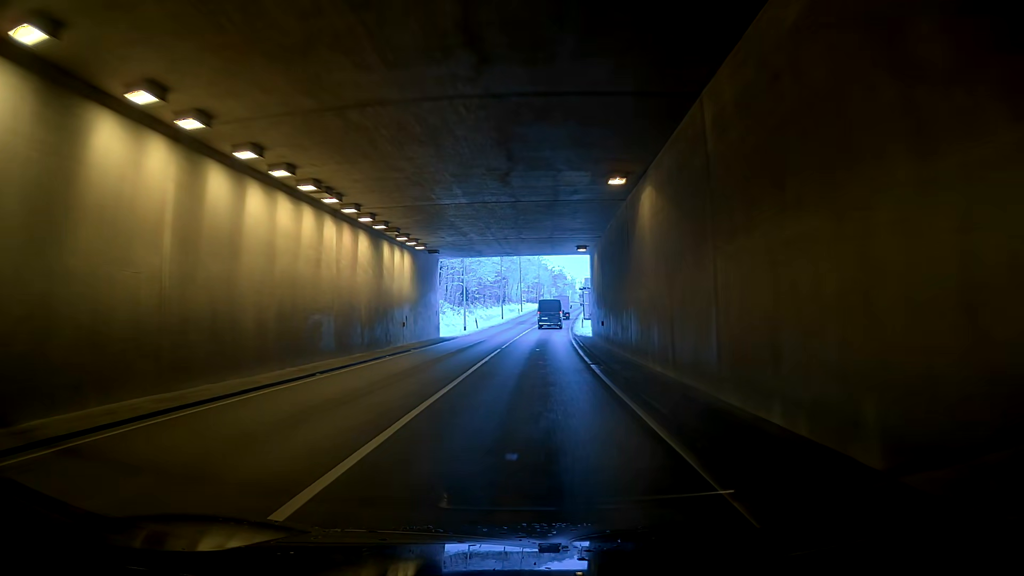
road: secondary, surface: asphalt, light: Day
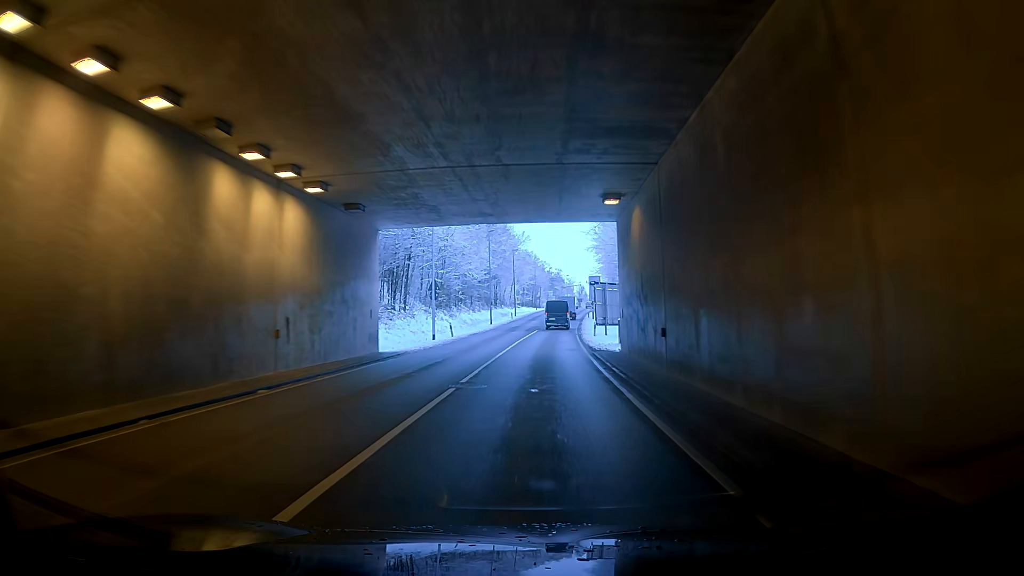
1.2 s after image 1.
(+0.3, +15.2) m; +1°
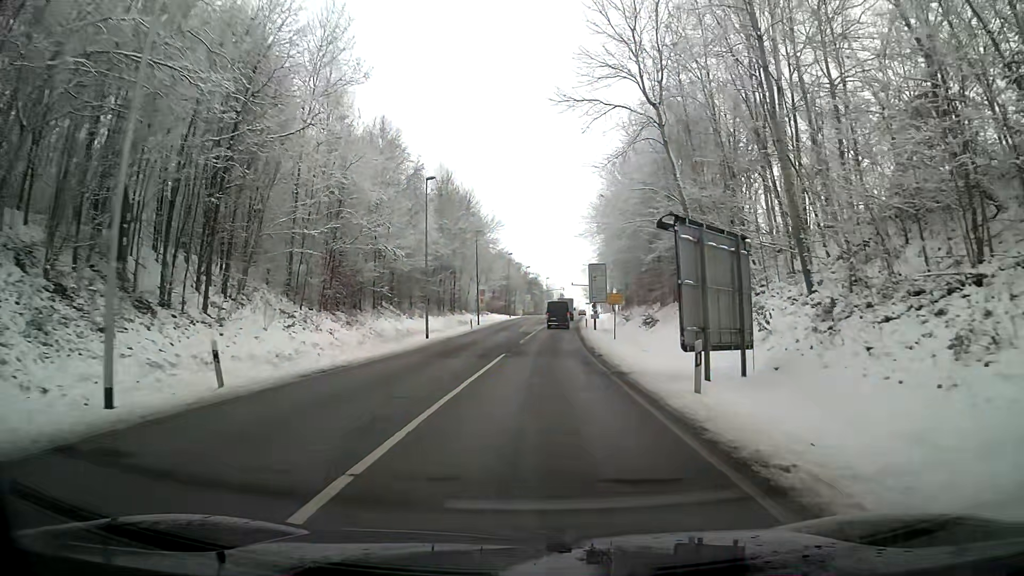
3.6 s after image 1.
(+1.3, +30.6) m; +8°
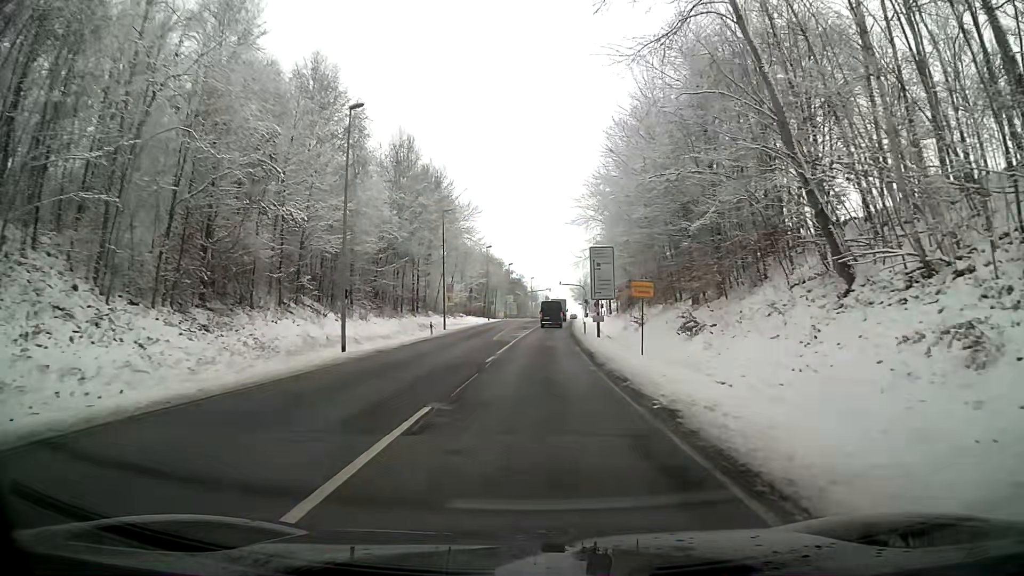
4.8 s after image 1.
(+0.4, +15.5) m; +2°
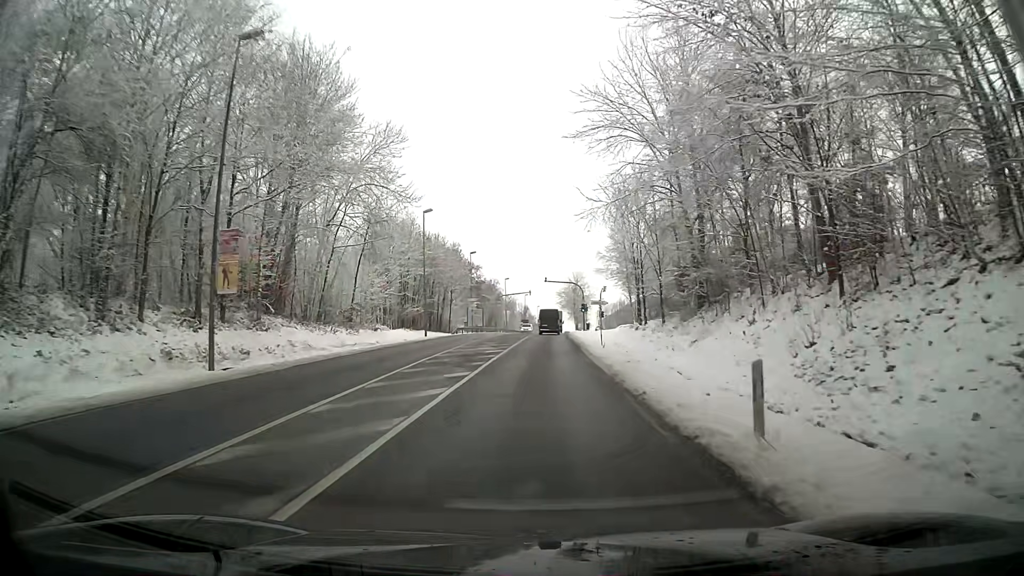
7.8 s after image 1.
(+0.9, +38.8) m; +3°
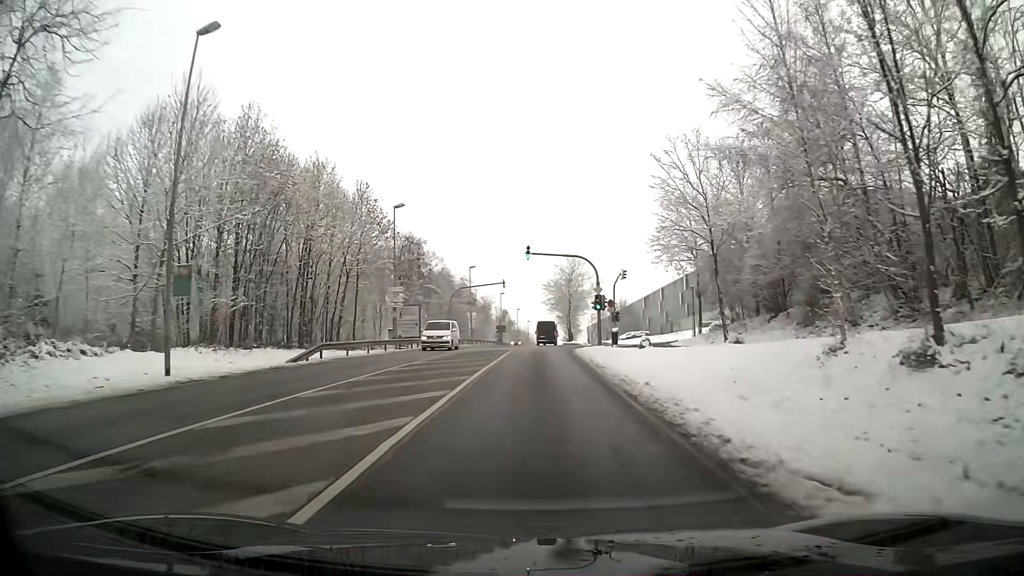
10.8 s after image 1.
(+0.5, +37.4) m; +1°
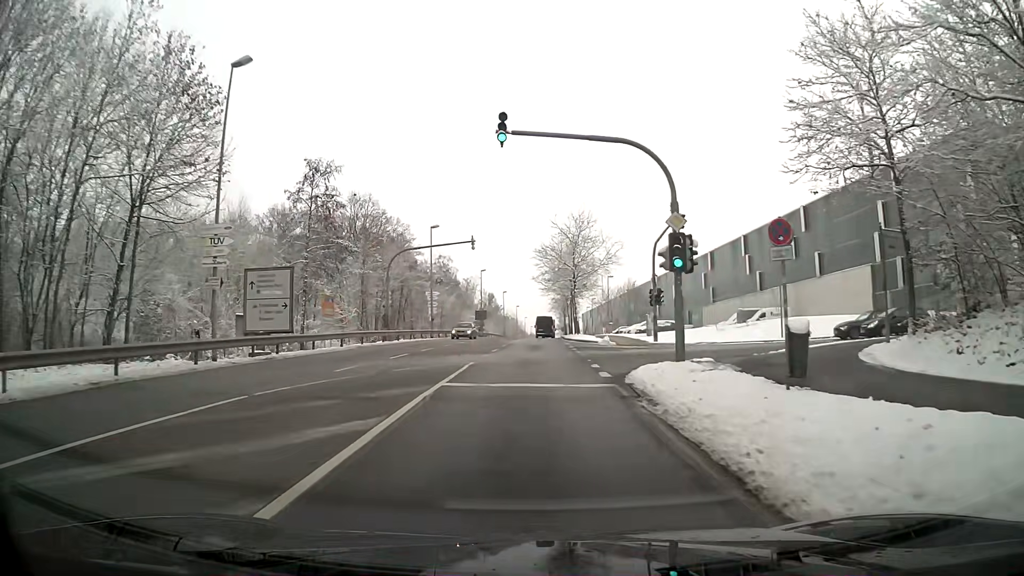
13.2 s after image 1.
(0.0, +25.9) m; +1°
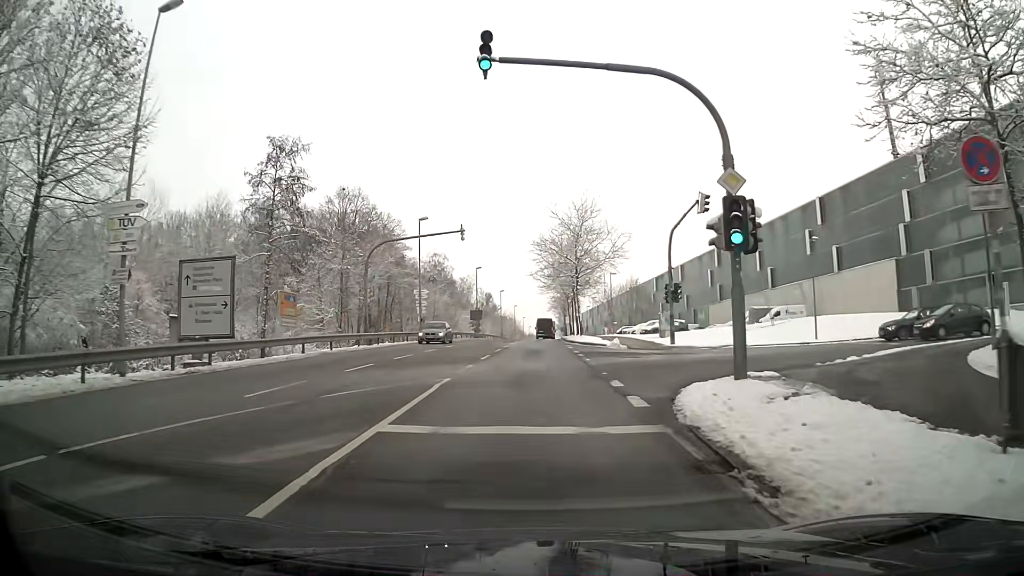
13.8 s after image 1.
(0.0, +5.1) m; 0°
(0, +10) (+5, +18) (+15, +20) (+25, +20) (+35, +19) (+45, +18) (+55, +19) (+65, +19) (+75, +19) (+85, +20) m
